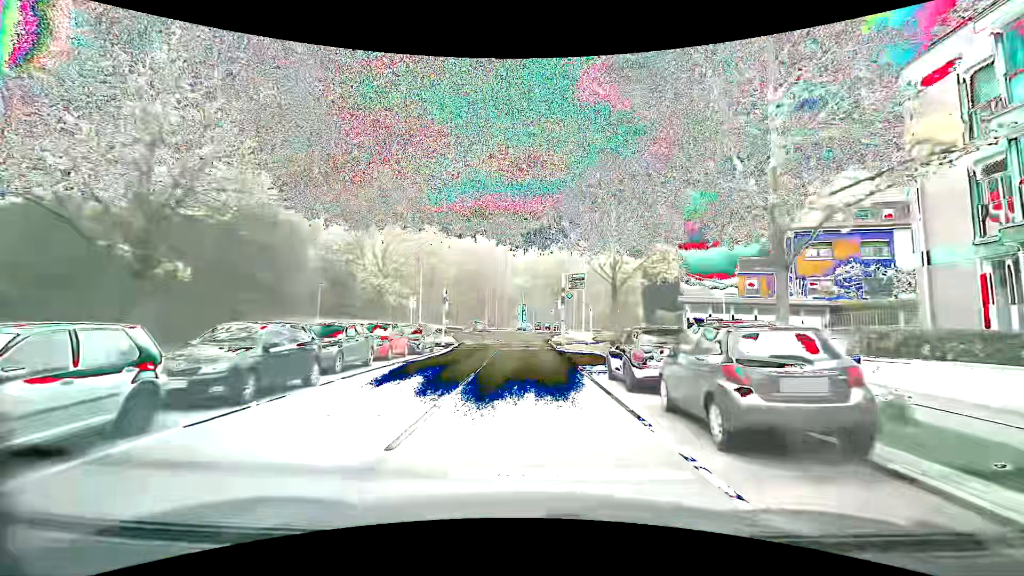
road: secondary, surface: asphalt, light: Day
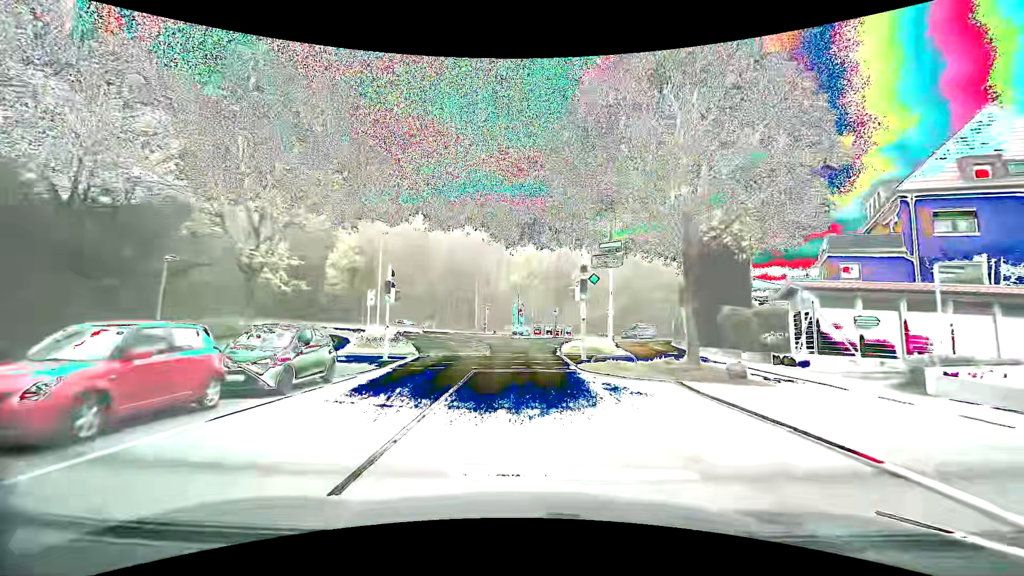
(+0.1, +13.6) m; +1°
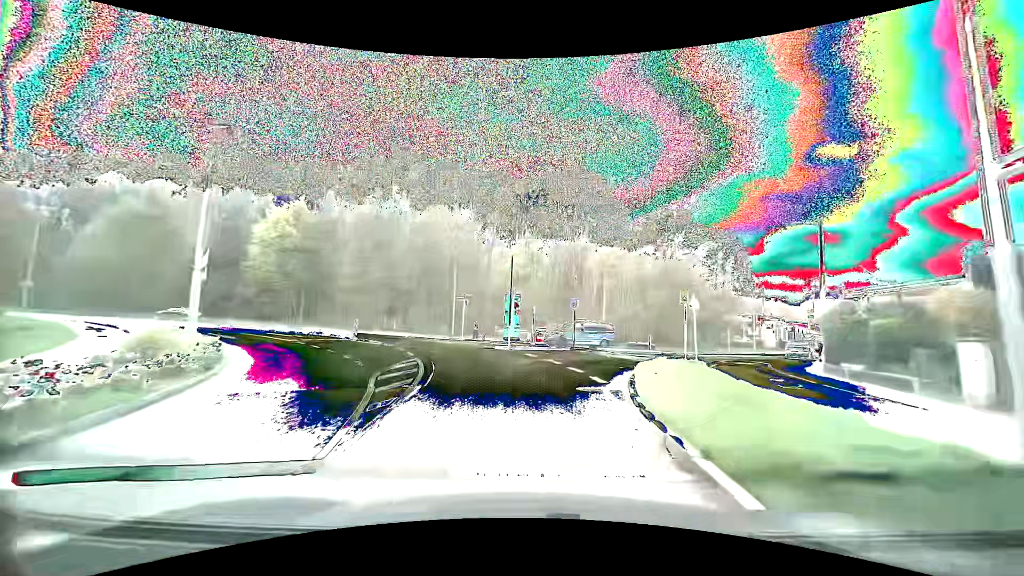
(0.0, +20.7) m; 0°
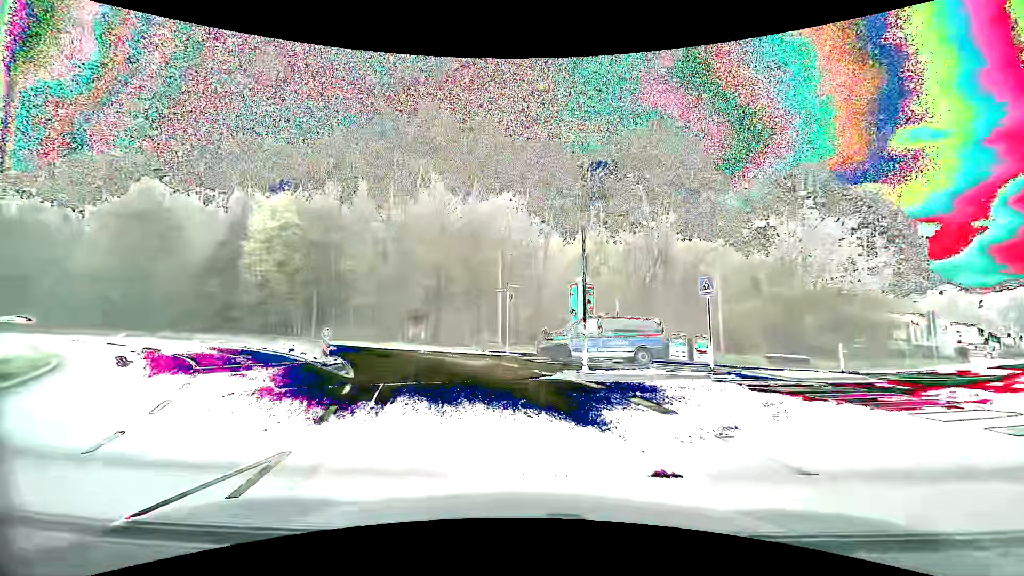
(-0.5, +13.6) m; -7°
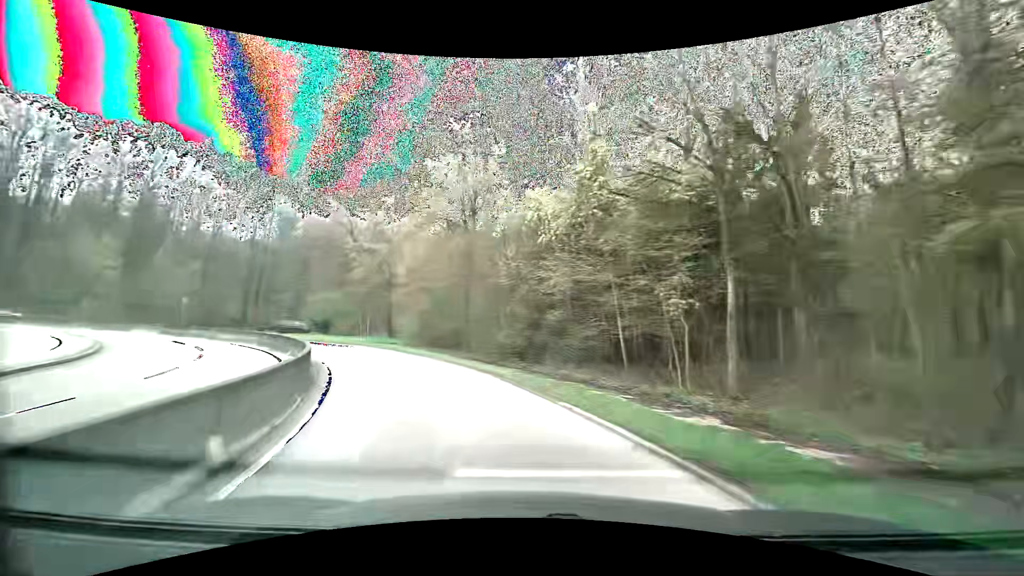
(-11.5, +30.1) m; -46°
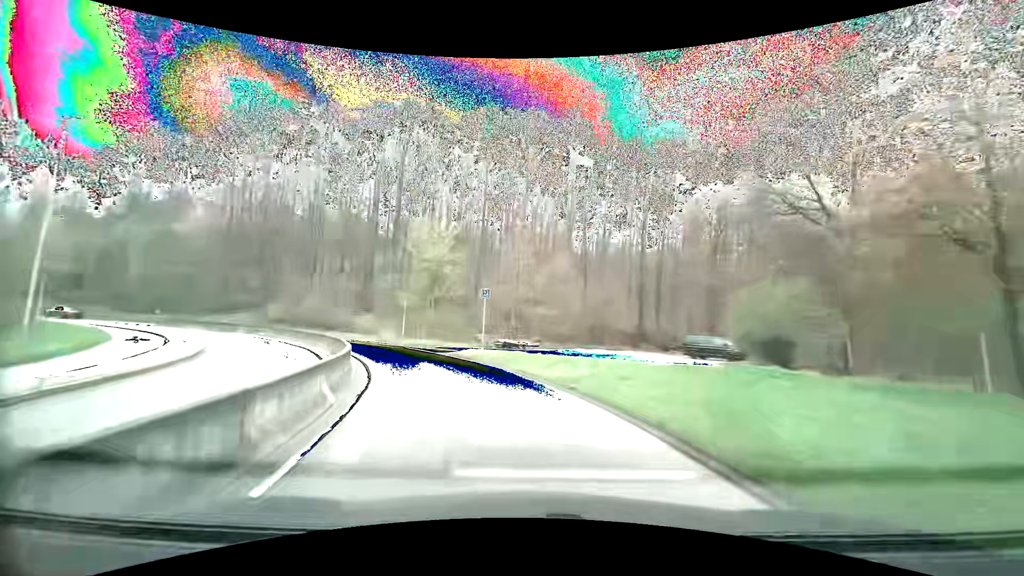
(-13.3, +31.3) m; -45°
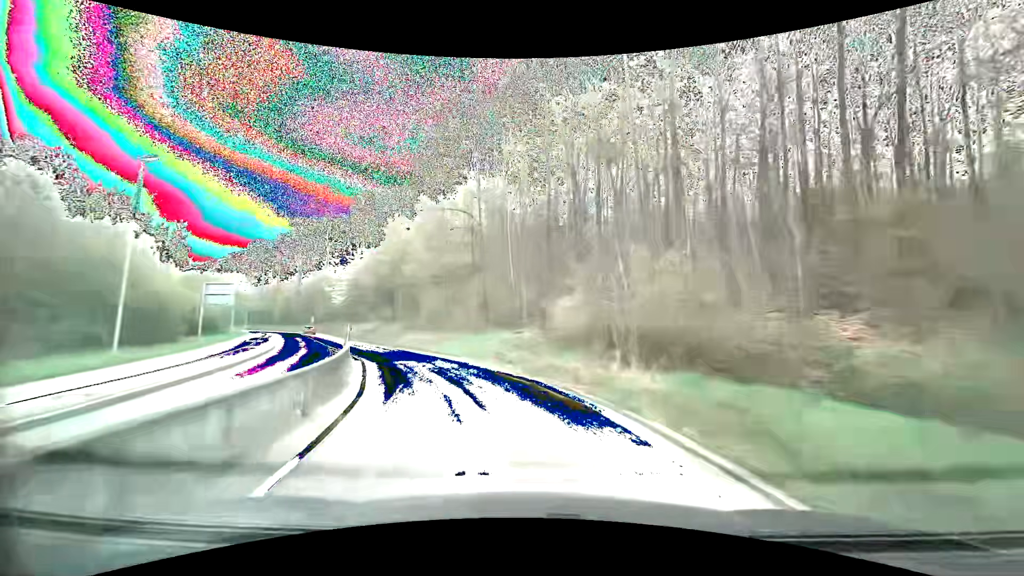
(-12.3, +33.1) m; -42°
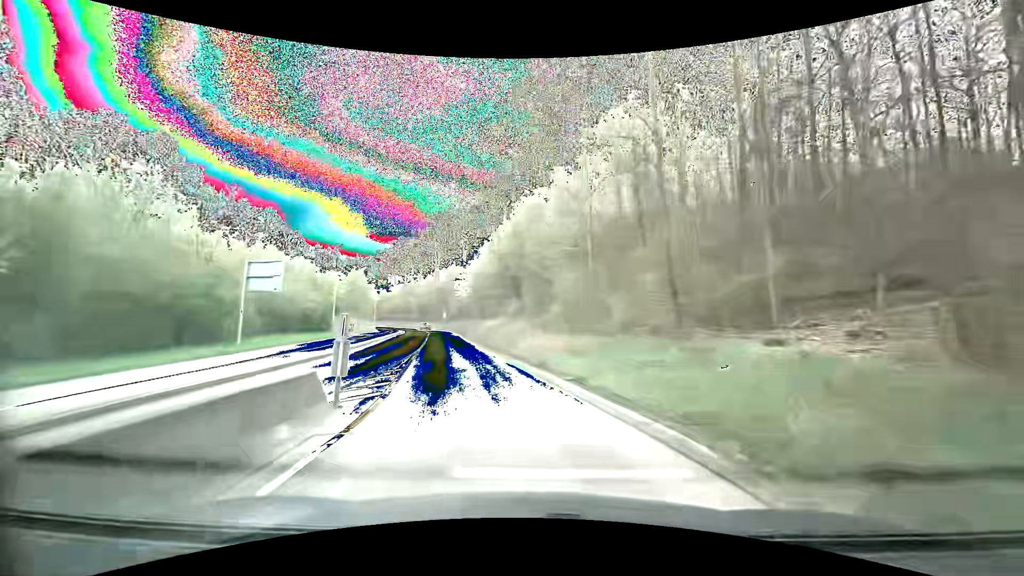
(-2.1, +14.3) m; -16°
(-1, +10) (-3, +20) (-5, +30) (-7, +39) (-9, +49) (-11, +59) (-13, +69) (-16, +78) (-19, +88) (-23, +97) m
